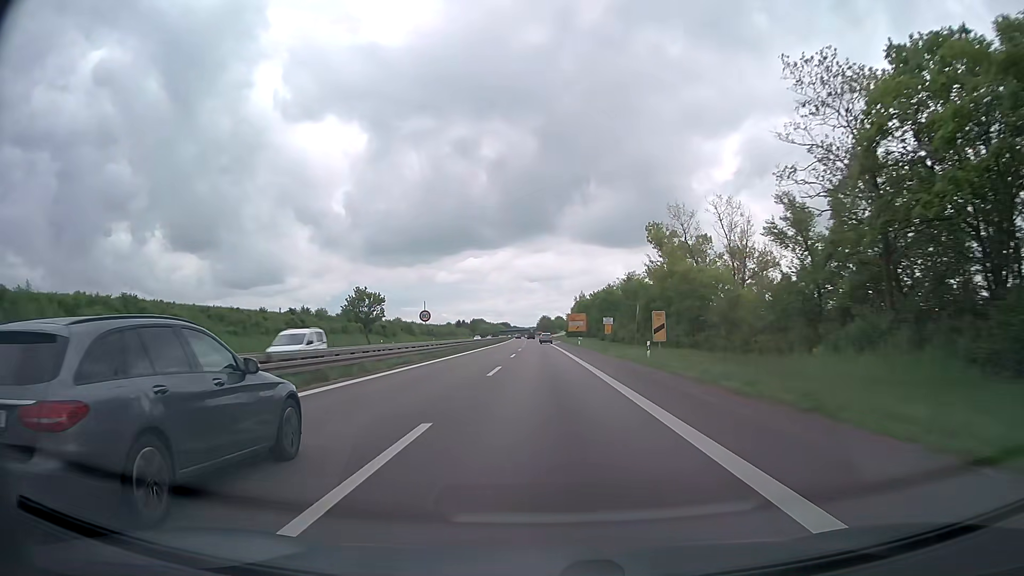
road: trunk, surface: asphalt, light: Day
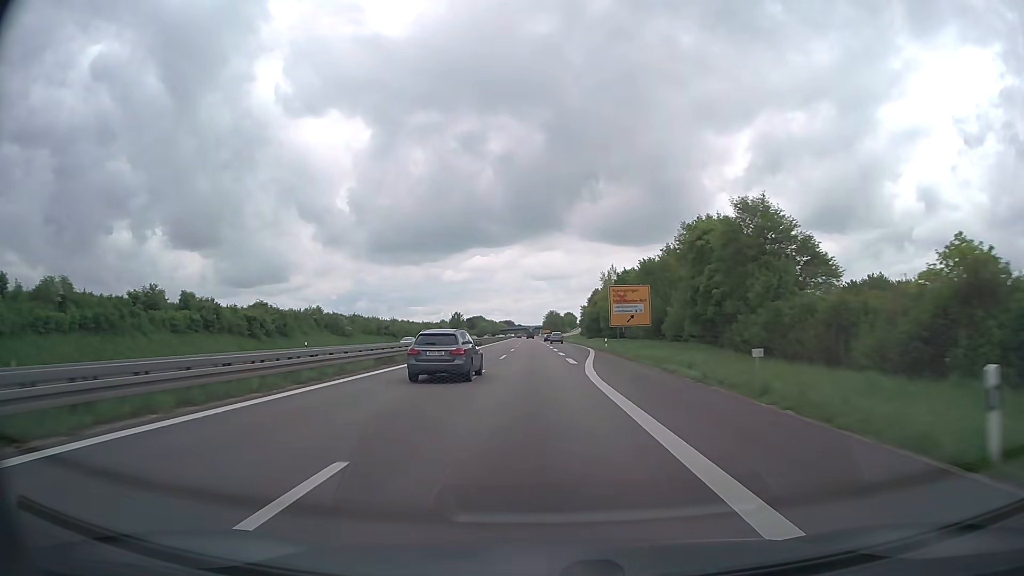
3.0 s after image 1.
(-0.4, +75.5) m; -1°
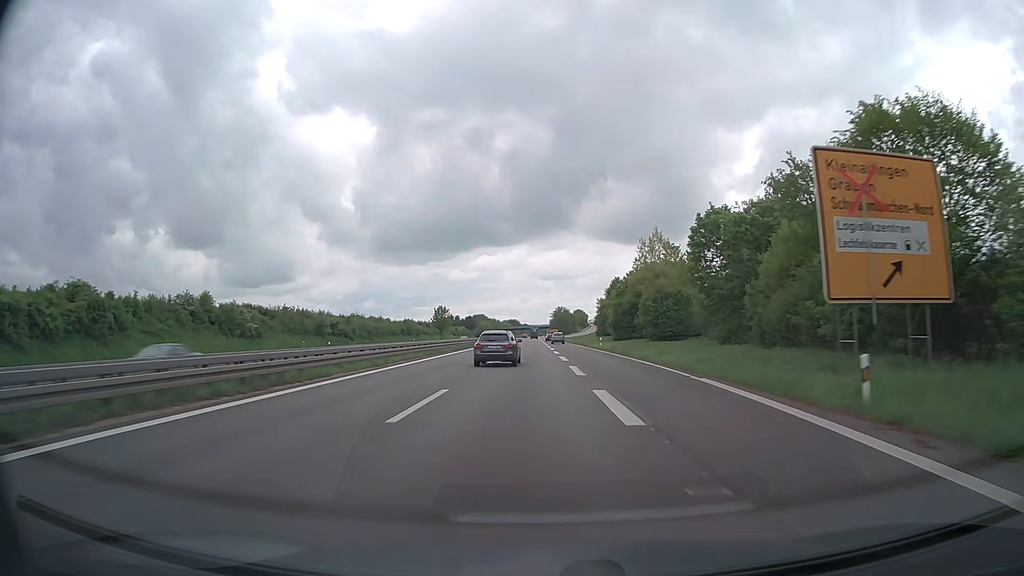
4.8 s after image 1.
(-0.3, +44.9) m; -1°
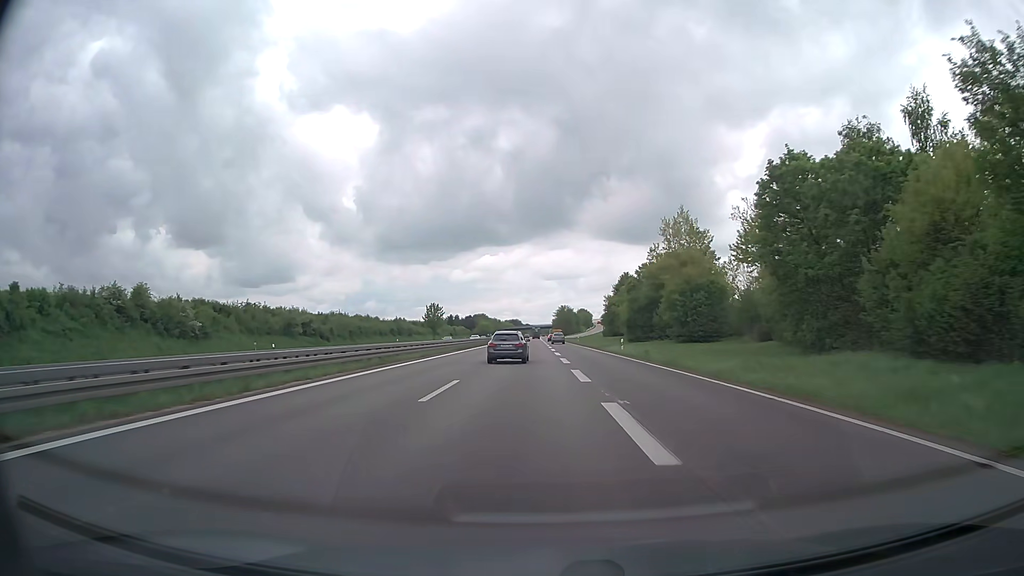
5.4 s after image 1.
(0.0, +14.9) m; 0°
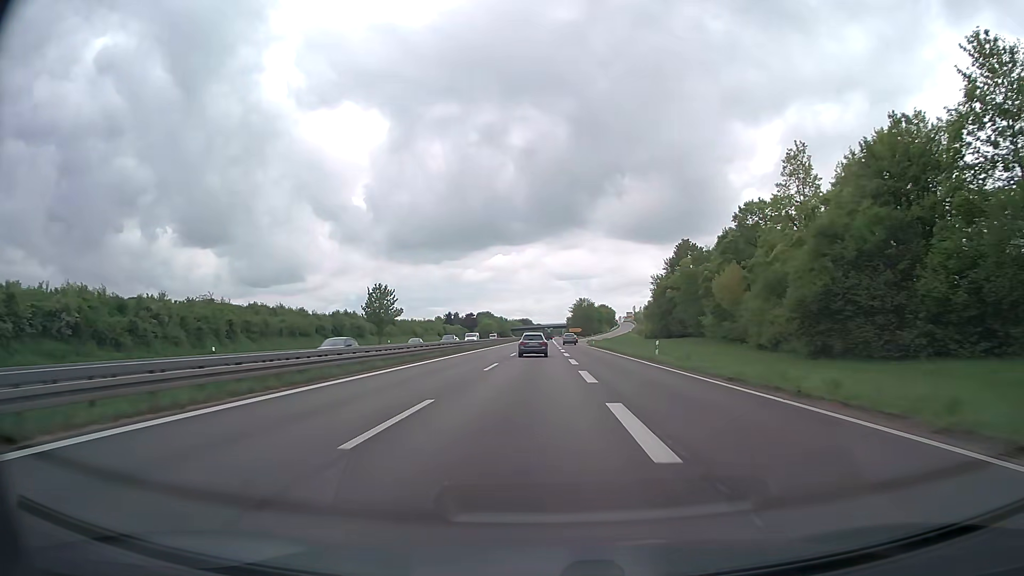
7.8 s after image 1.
(-0.5, +60.0) m; -1°
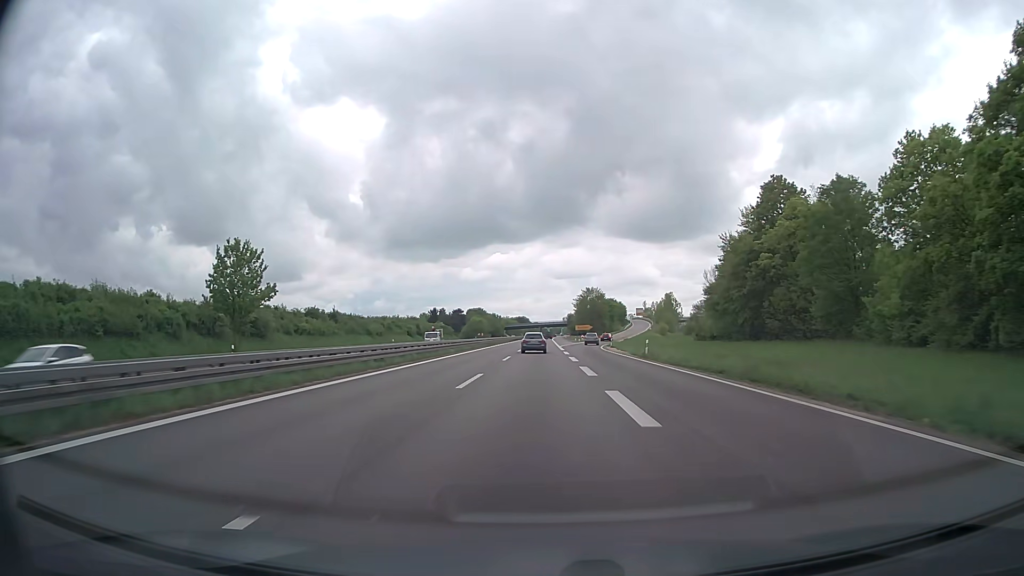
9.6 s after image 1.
(-0.1, +45.4) m; 0°
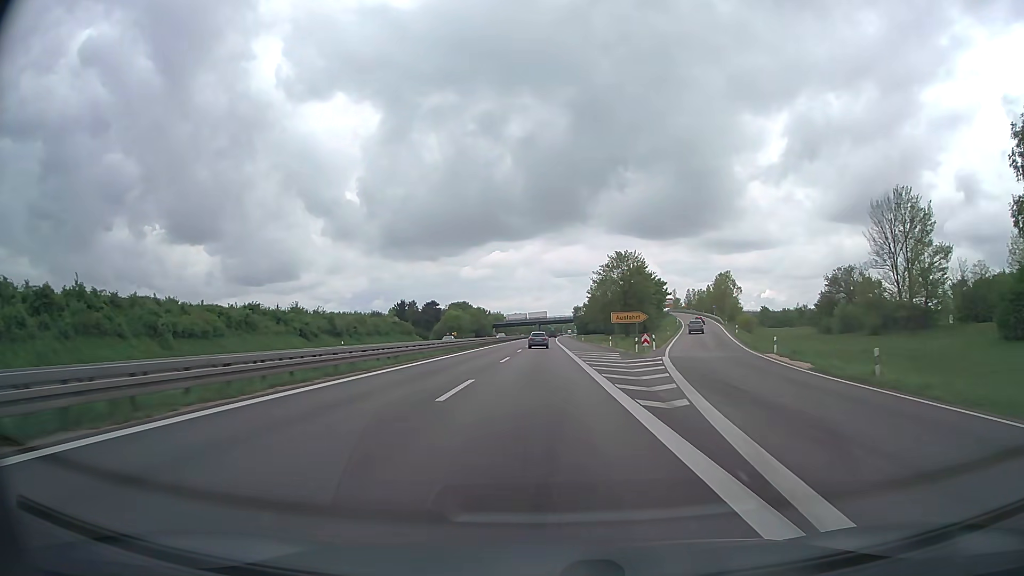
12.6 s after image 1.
(+0.2, +75.9) m; 0°
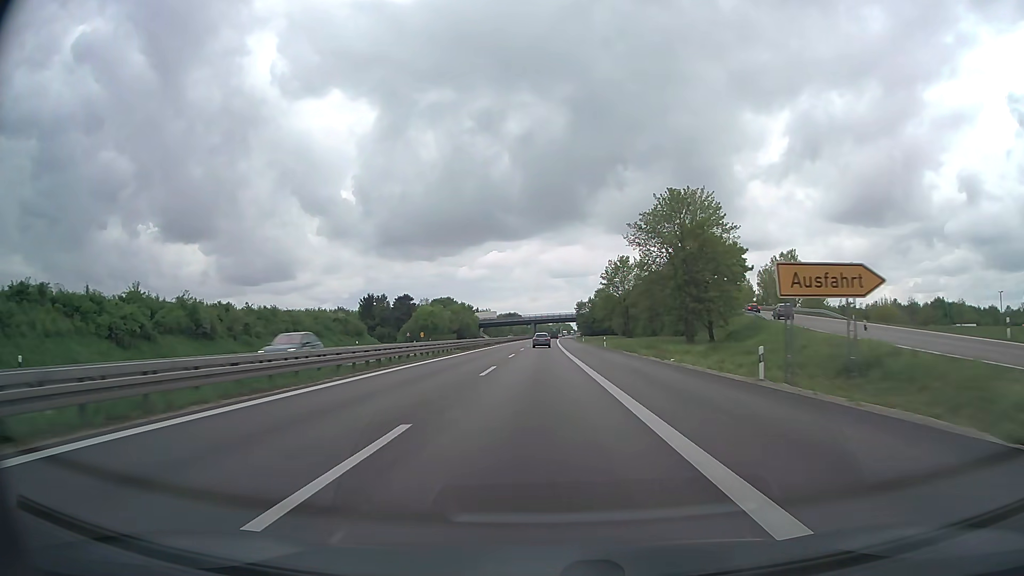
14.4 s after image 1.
(+0.1, +45.7) m; 0°
(0, +10) (0, +20) (0, +30) (0, +40) (0, +50) (0, +60) (0, +70) (0, +80) (+1, +90) (+1, +100) m
